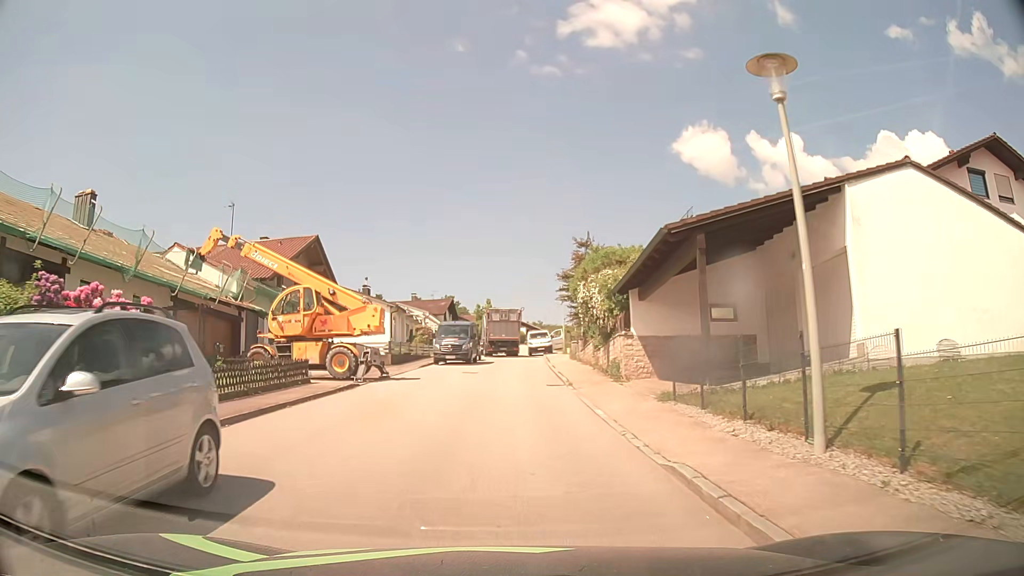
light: Day
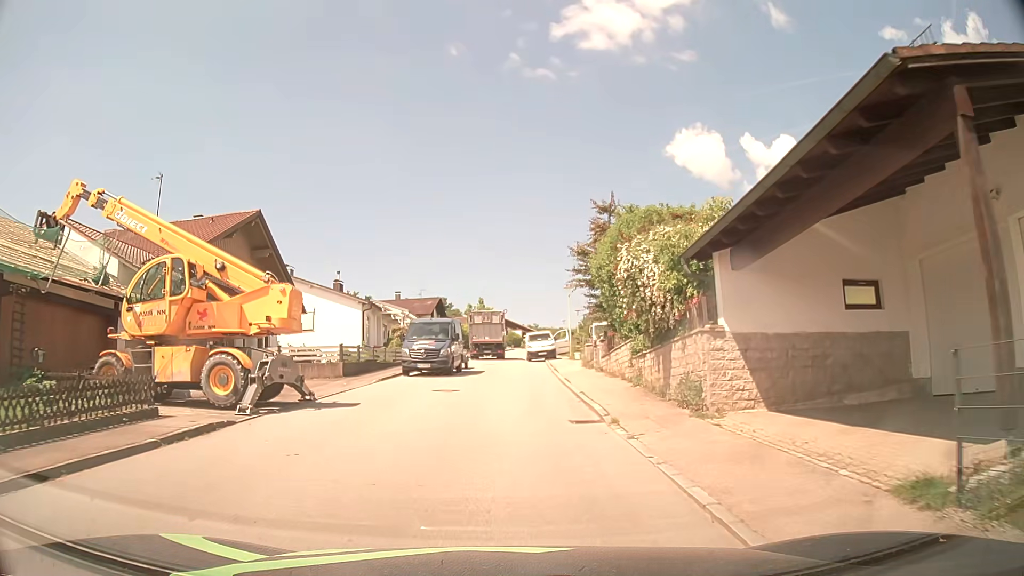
(+0.1, +9.1) m; 0°
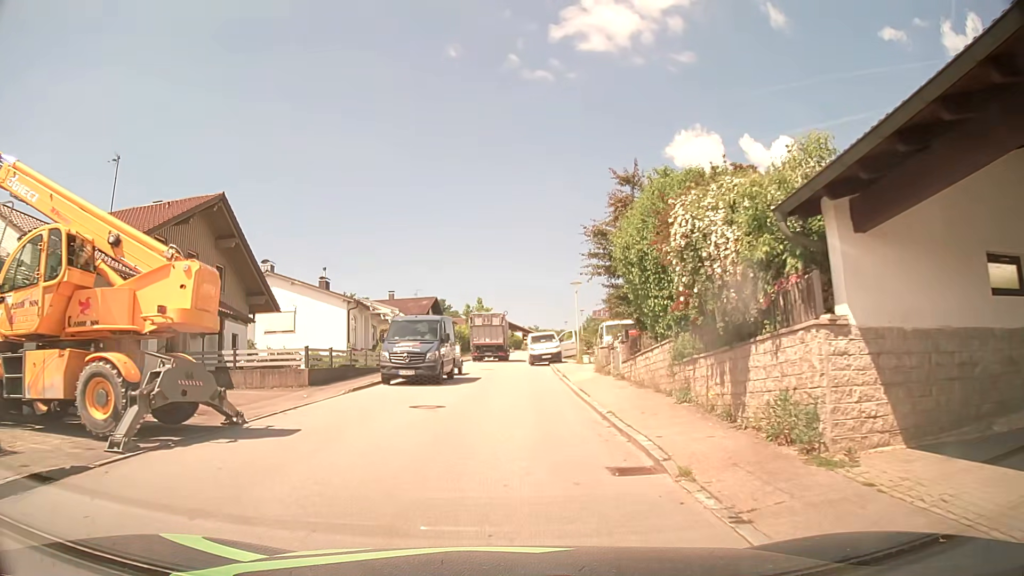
(0.0, +4.4) m; 0°
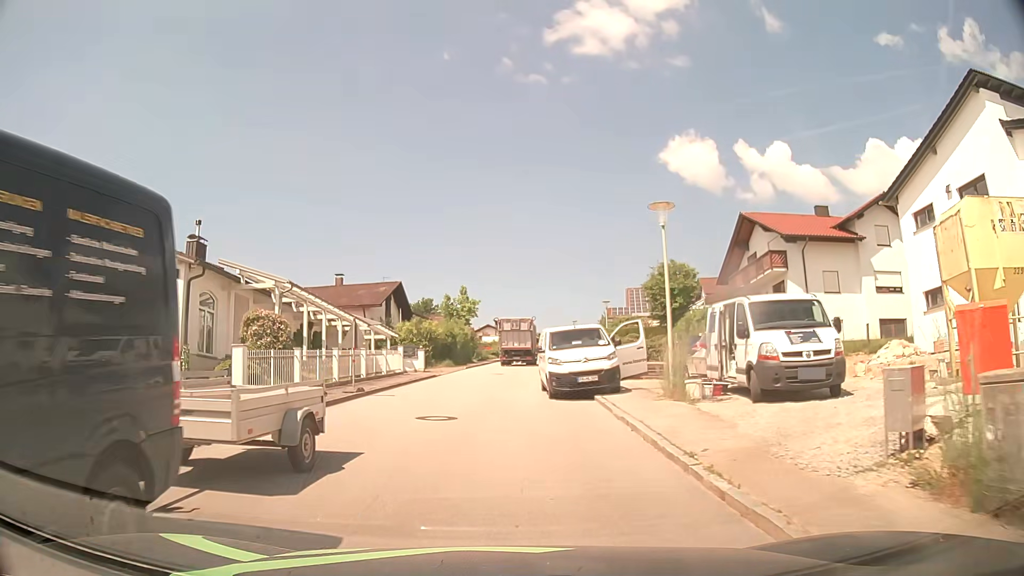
(+0.1, +22.0) m; 0°
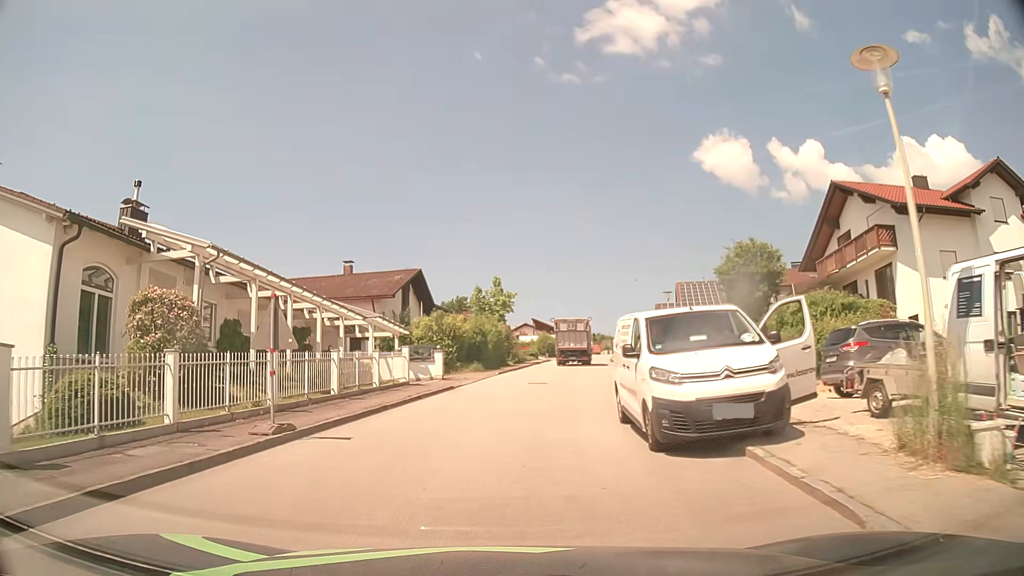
(-0.1, +8.9) m; -3°
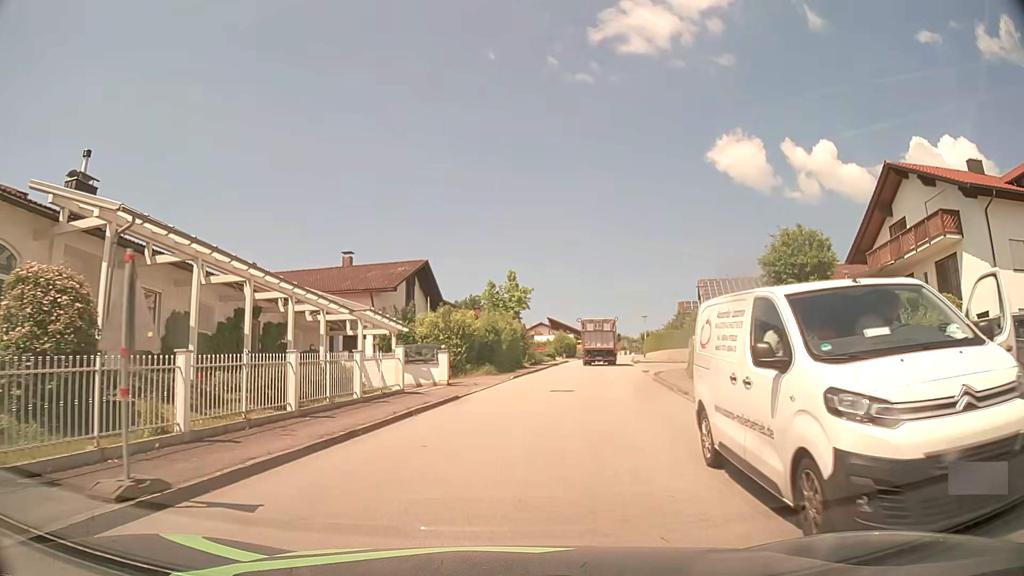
(-0.1, +4.5) m; -1°
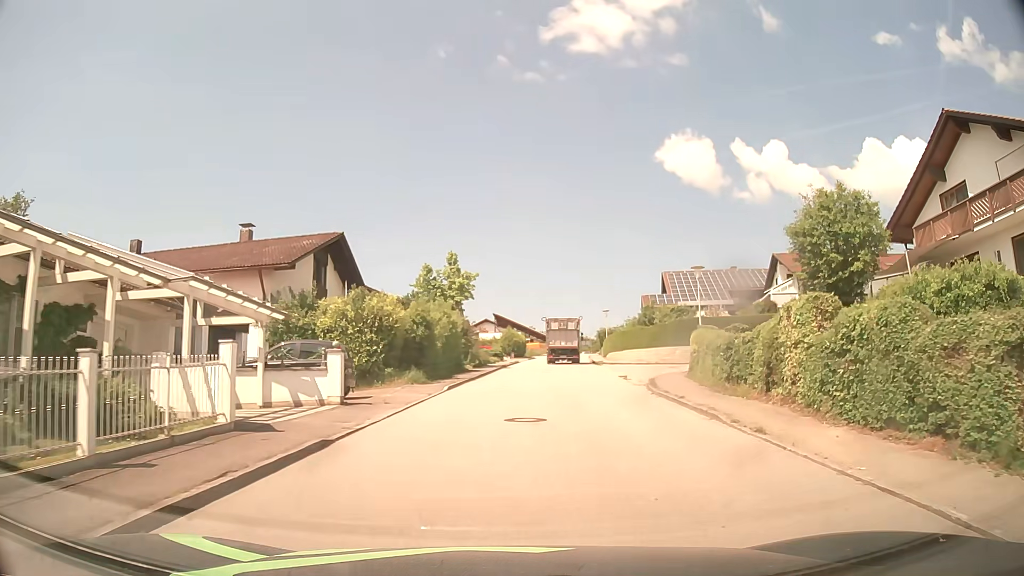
(+0.2, +9.1) m; +4°
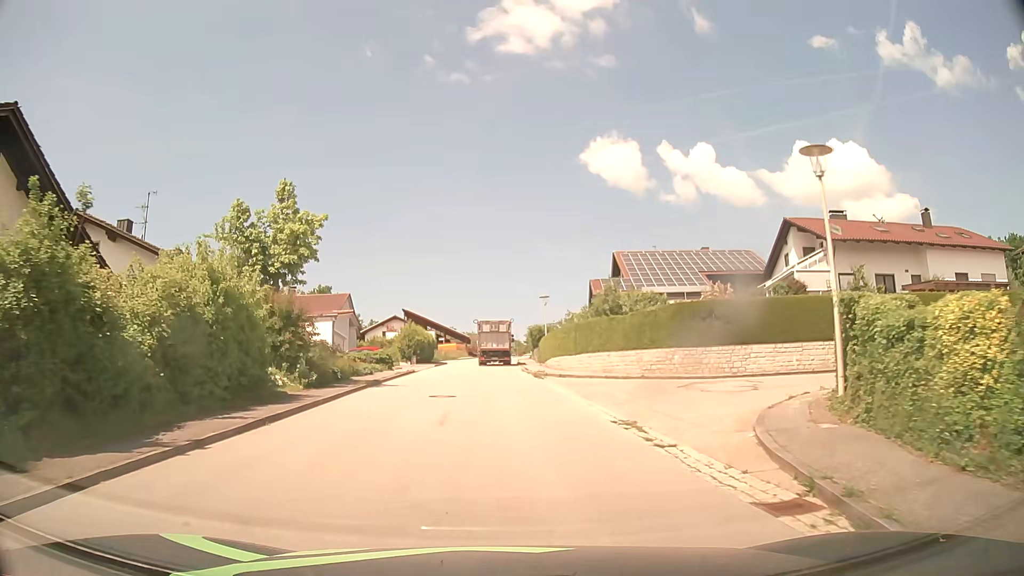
(+1.6, +18.9) m; +6°
